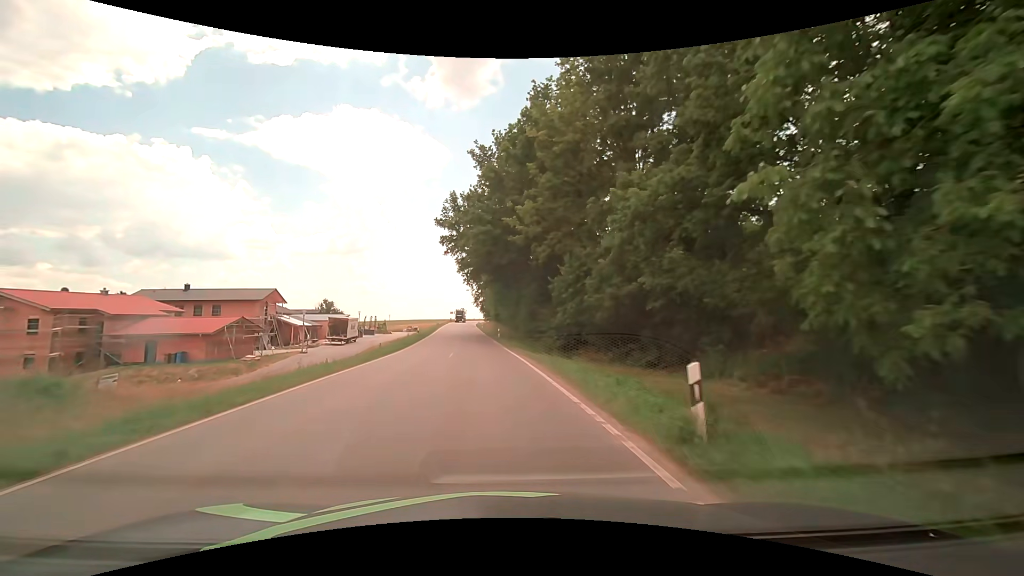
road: tertiary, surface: asphalt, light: Day
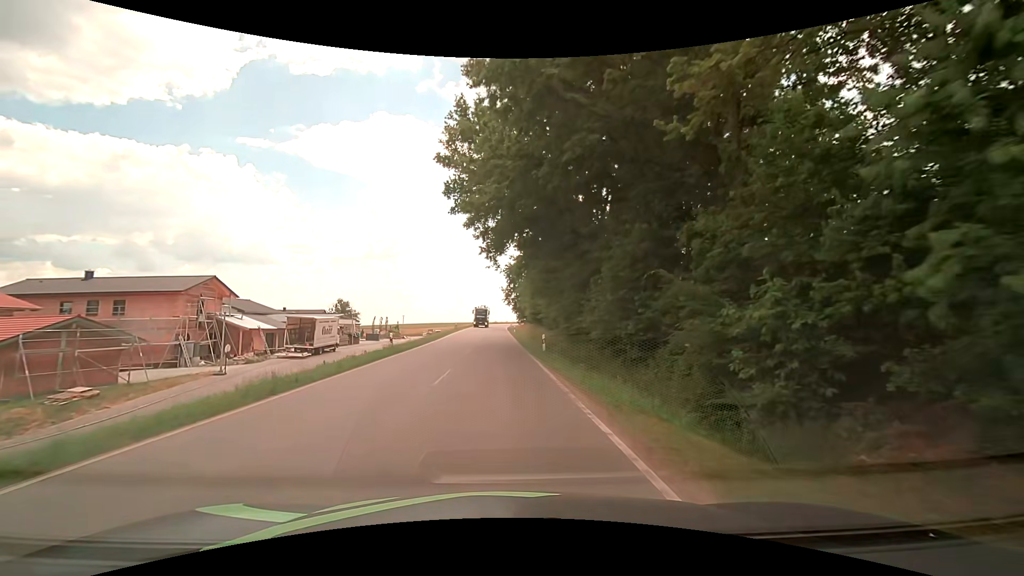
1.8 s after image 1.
(-0.7, +22.5) m; -4°
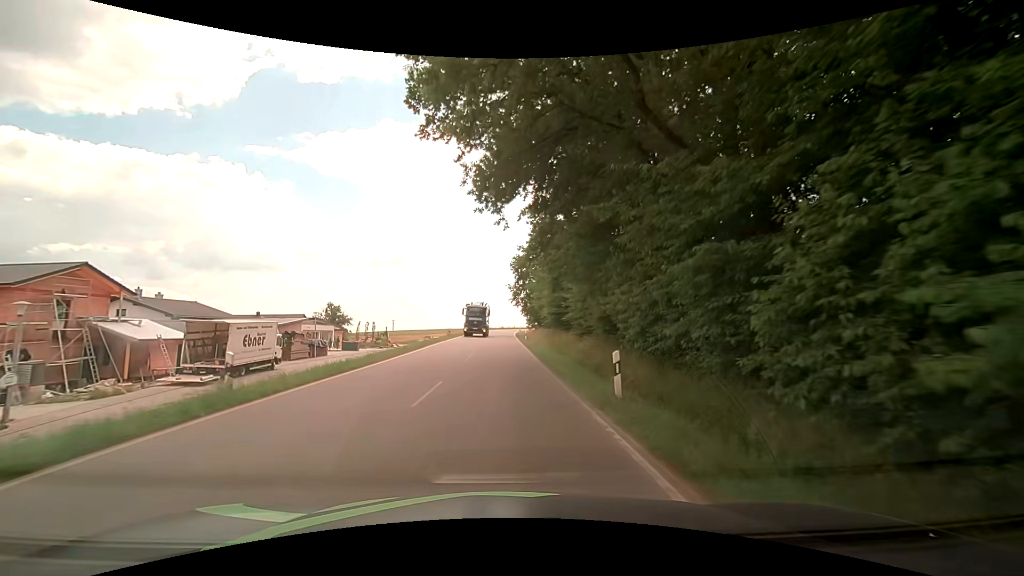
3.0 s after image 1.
(-0.2, +15.0) m; -1°
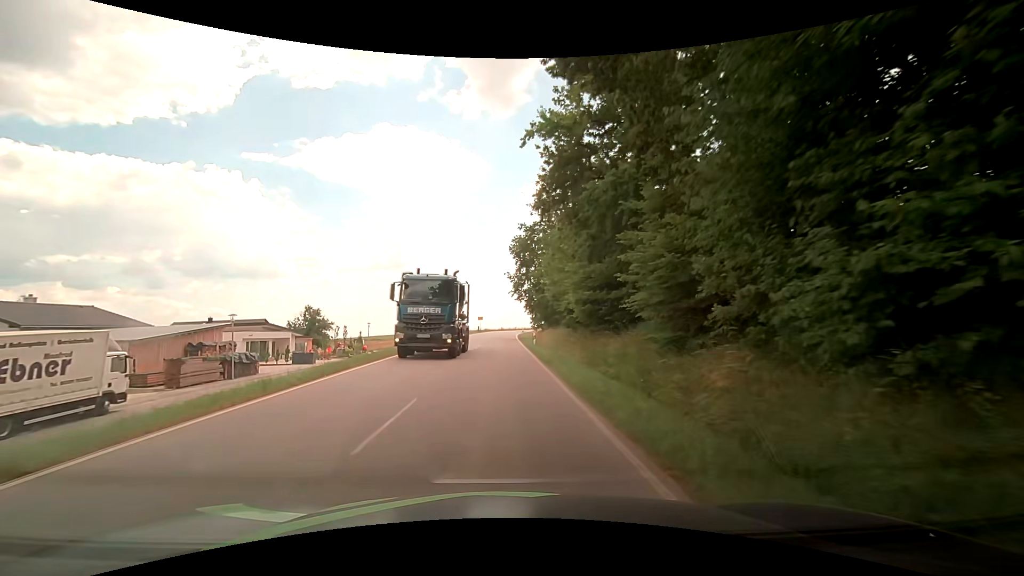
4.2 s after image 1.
(+0.1, +15.0) m; 0°
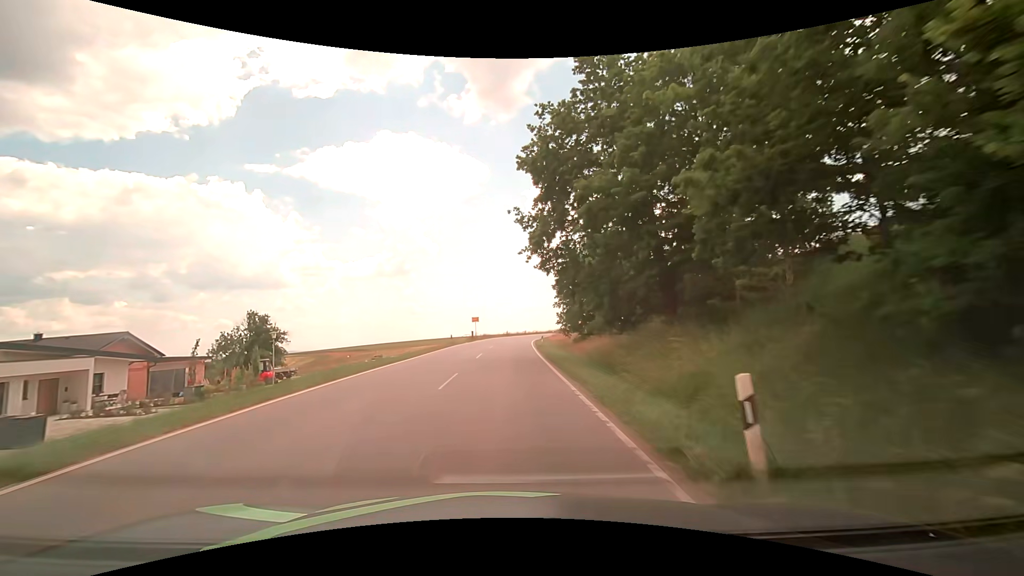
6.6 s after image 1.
(-0.1, +30.0) m; -1°
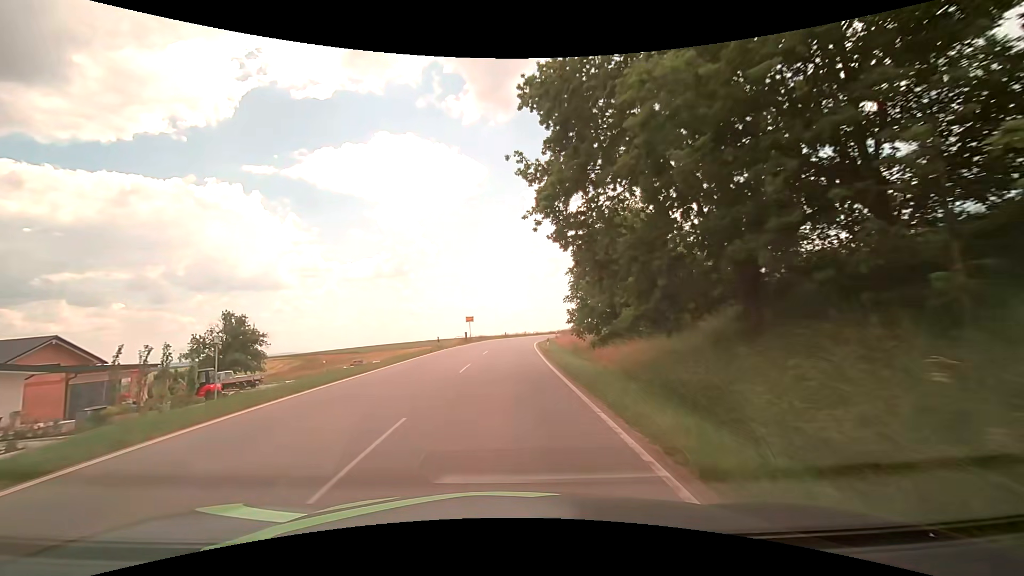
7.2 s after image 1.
(+0.1, +7.5) m; +1°
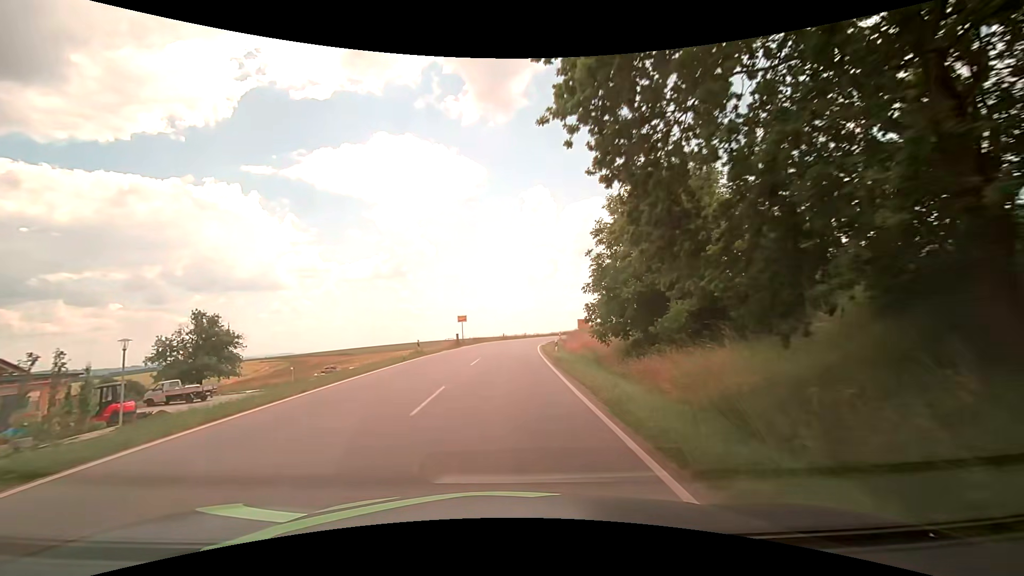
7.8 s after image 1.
(0.0, +7.5) m; 0°
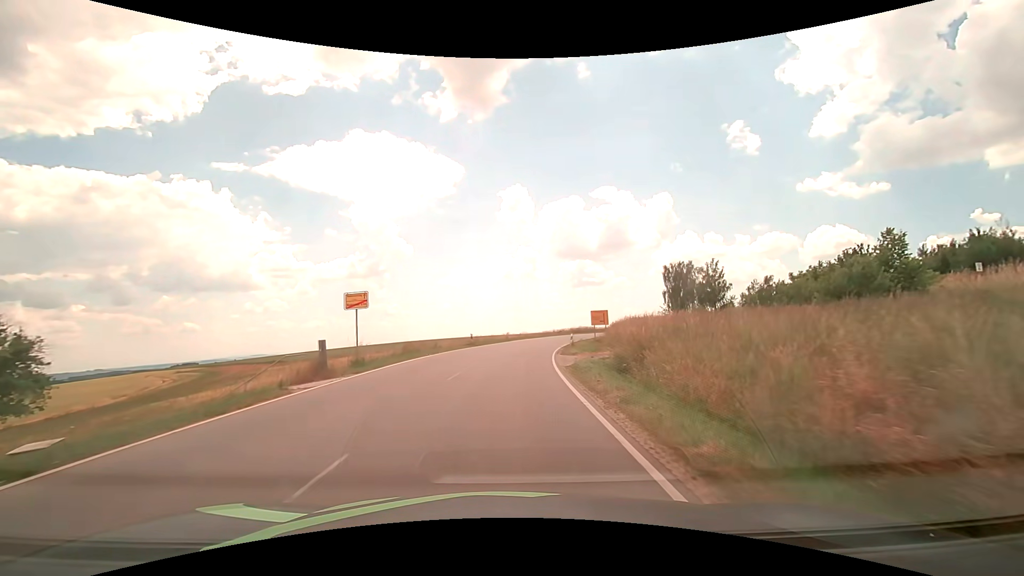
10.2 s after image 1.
(+0.4, +30.3) m; +2°
(0, +10) (+1, +20) (+1, +30) (+3, +40) (+5, +50) (+7, +59) (+10, +69) (+13, +78) (+17, +88) (+21, +97) m
